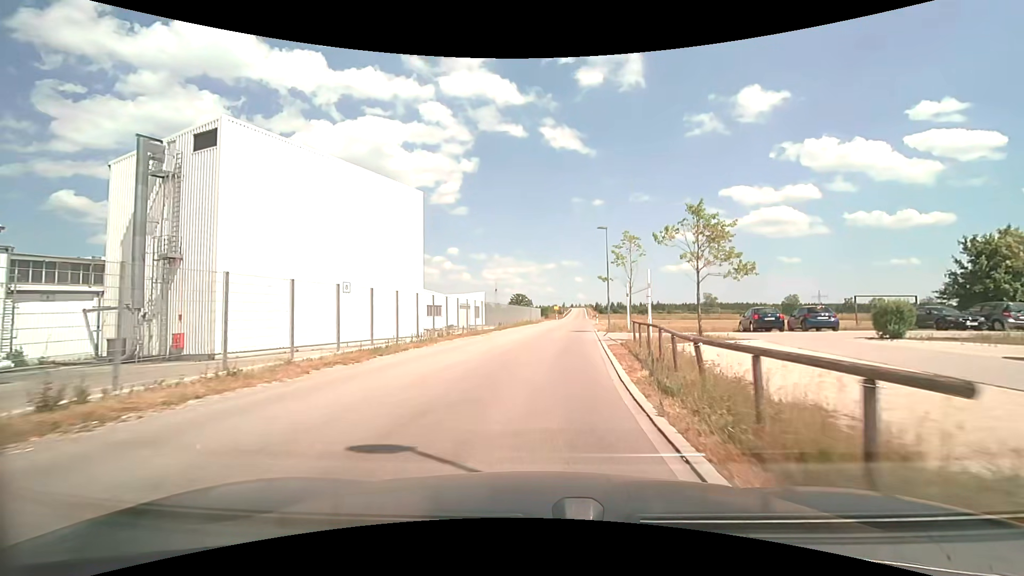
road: unclassified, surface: asphalt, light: Day
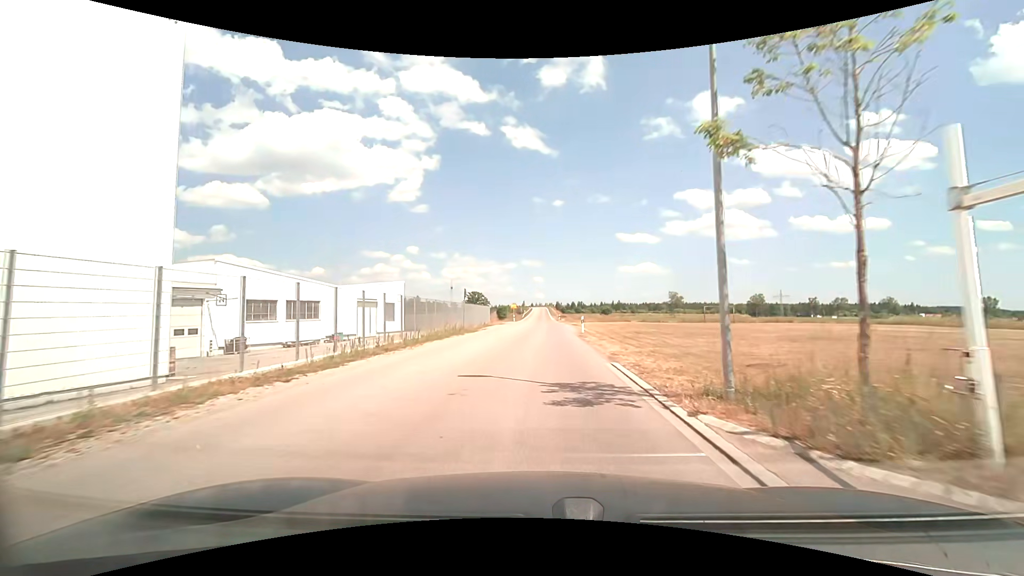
(+1.5, +26.9) m; +5°
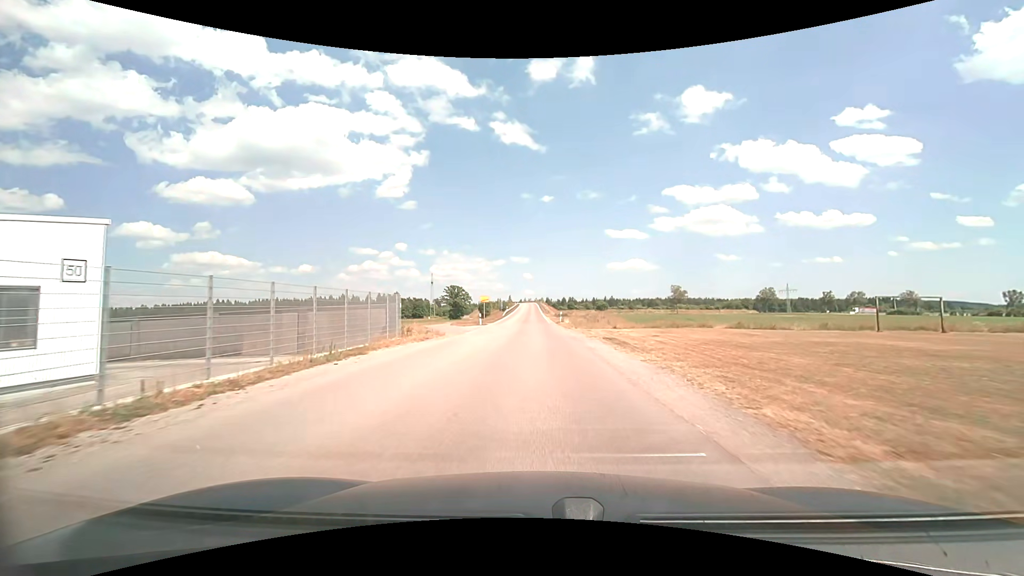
(+0.4, +36.3) m; +1°
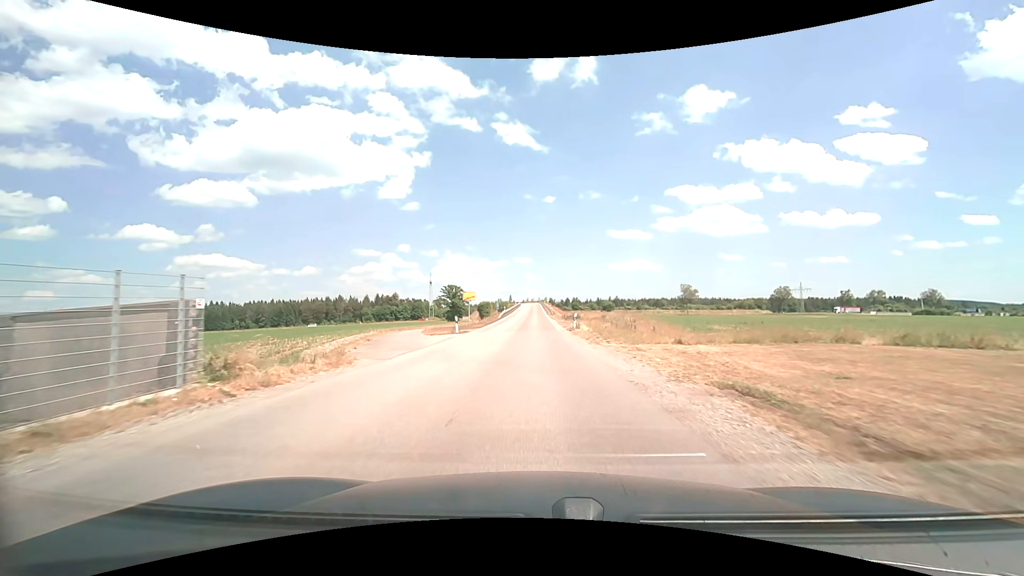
(0.0, +15.0) m; 0°
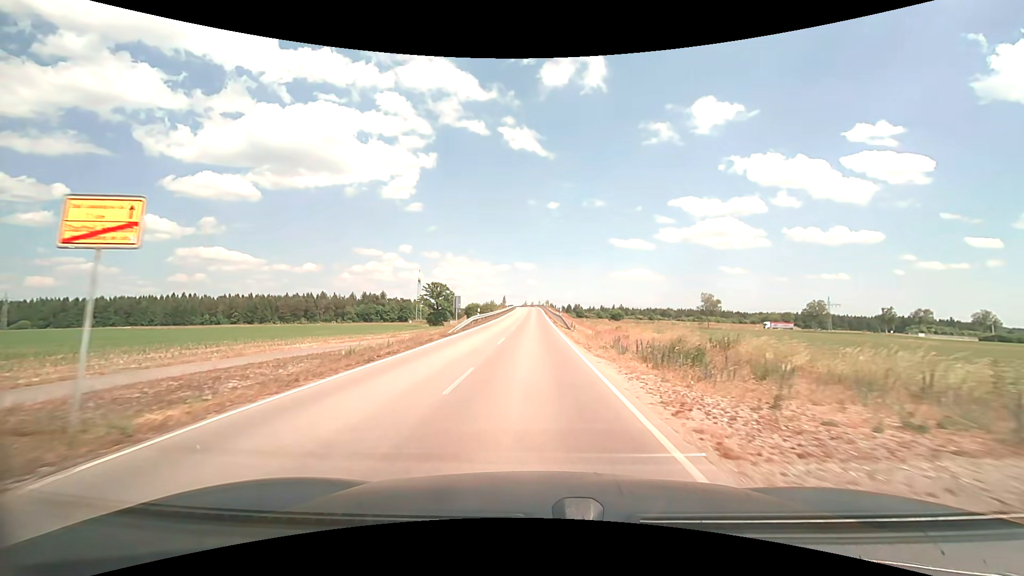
(0.0, +37.4) m; 0°
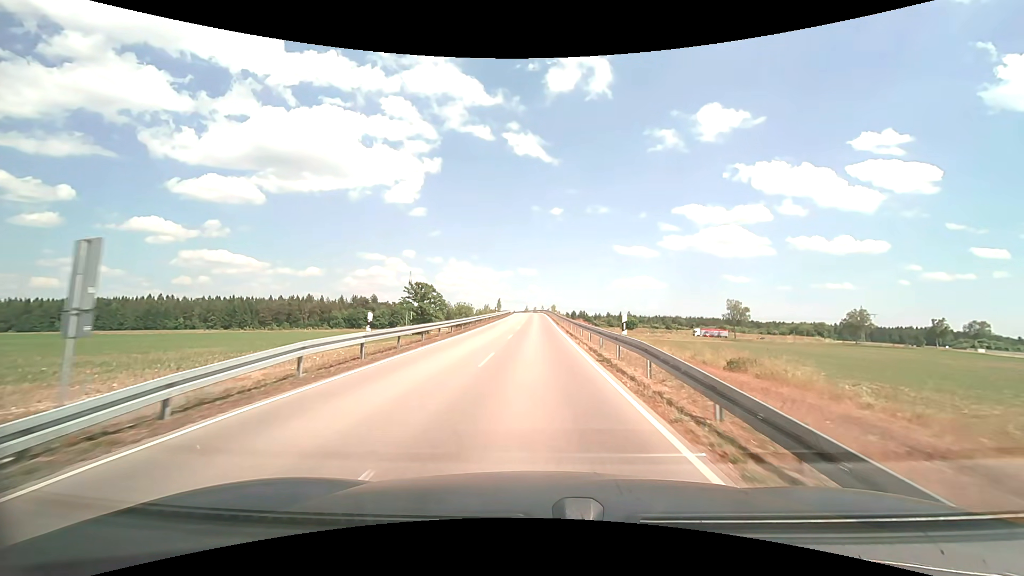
(-0.1, +31.8) m; 0°
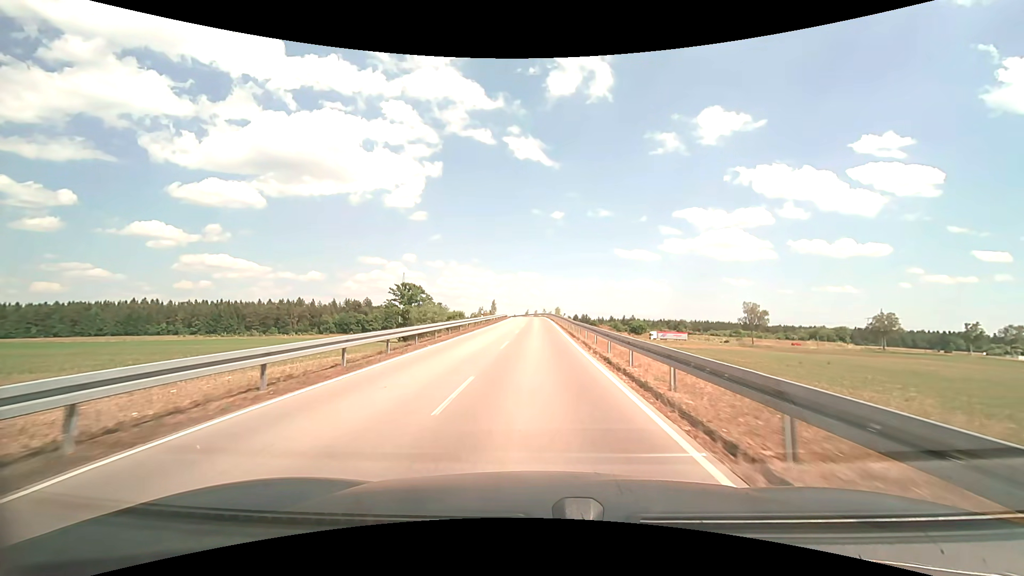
(0.0, +17.9) m; 0°
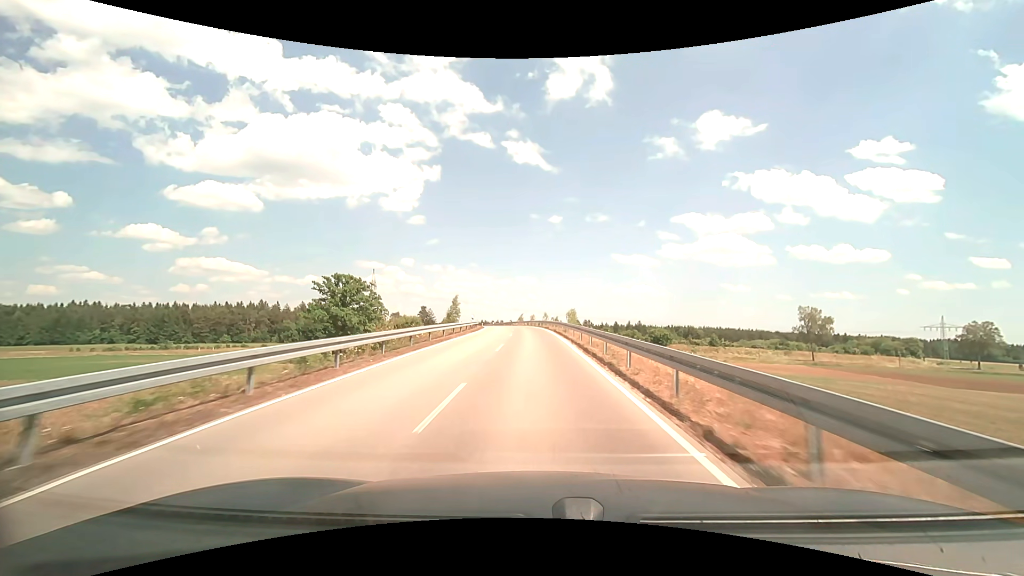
(0.0, +49.0) m; 0°
(0, +10) (0, +20) (0, +30) (0, +40) (-1, +50) (-2, +60) (-3, +70) (-4, +80) (-6, +90) (-7, +100) m
